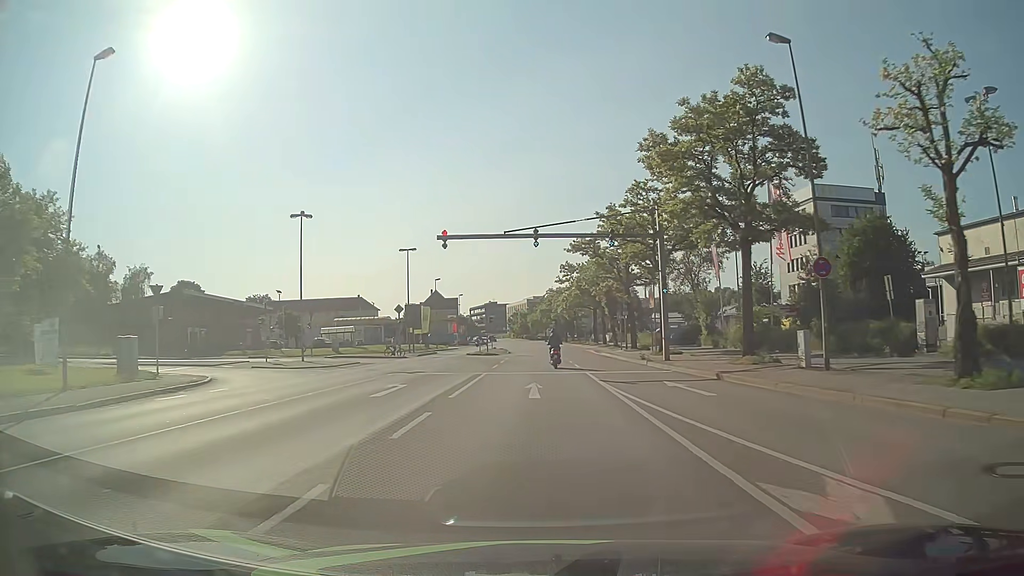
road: primary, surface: asphalt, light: Day
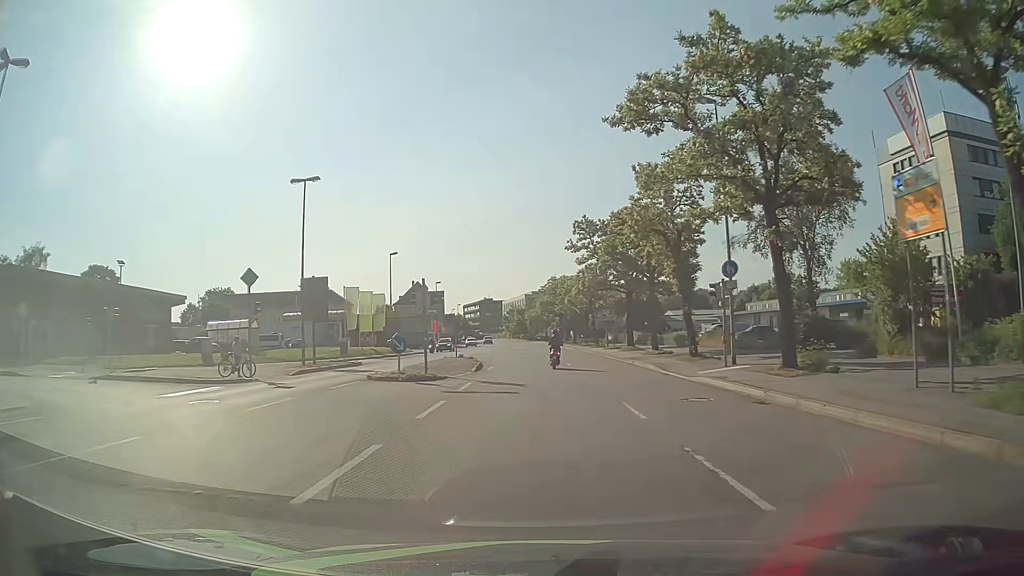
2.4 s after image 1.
(-0.1, +30.6) m; 0°
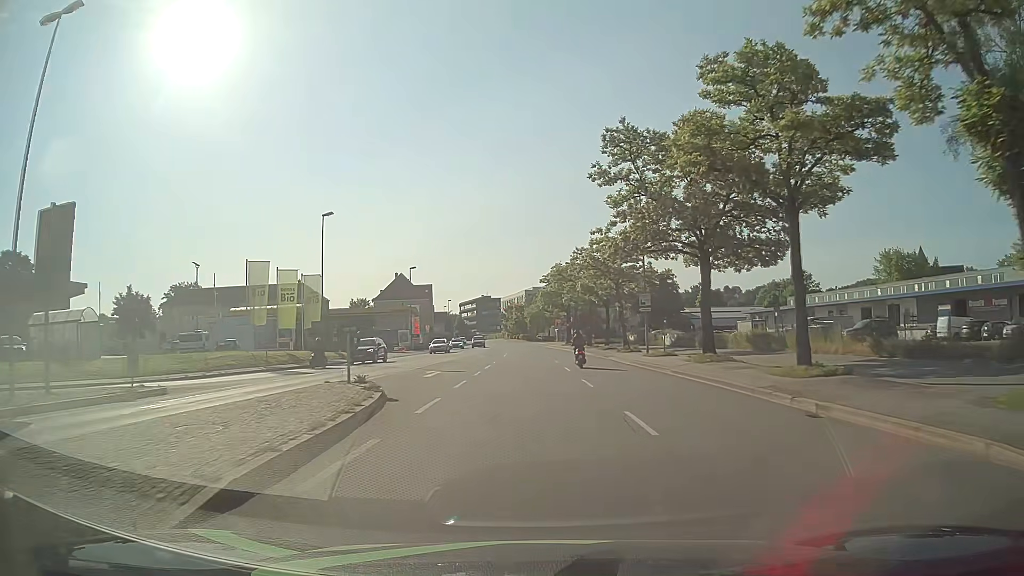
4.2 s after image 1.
(0.0, +22.9) m; 0°
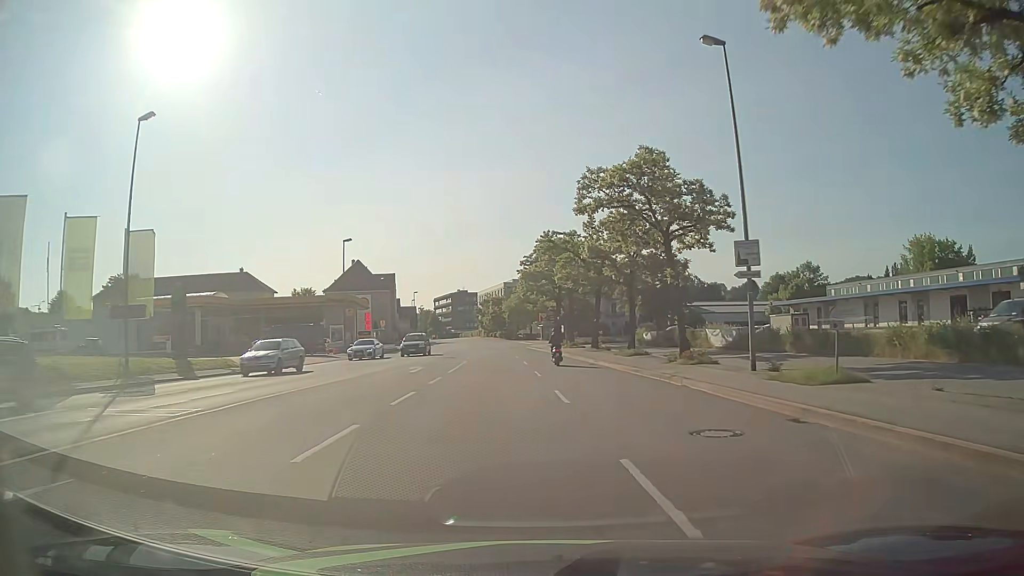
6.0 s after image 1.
(-0.1, +22.8) m; +1°
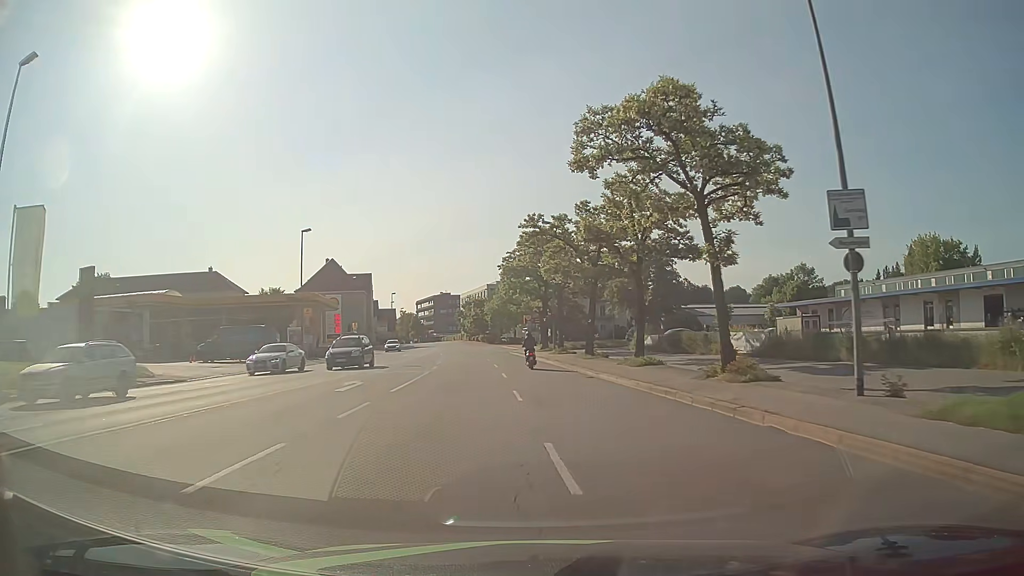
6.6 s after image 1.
(+0.2, +7.6) m; +2°
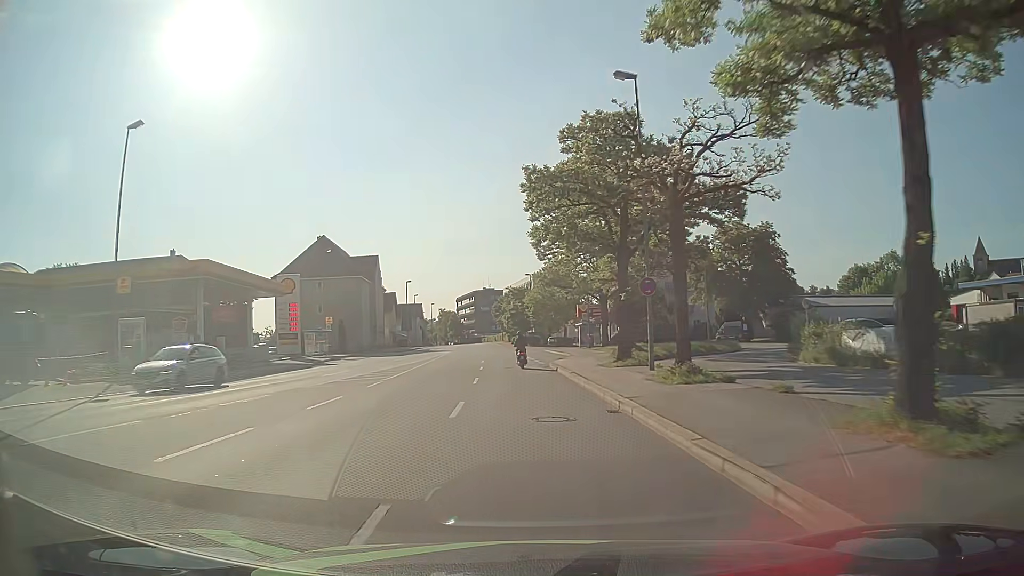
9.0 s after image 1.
(-0.5, +30.4) m; -4°
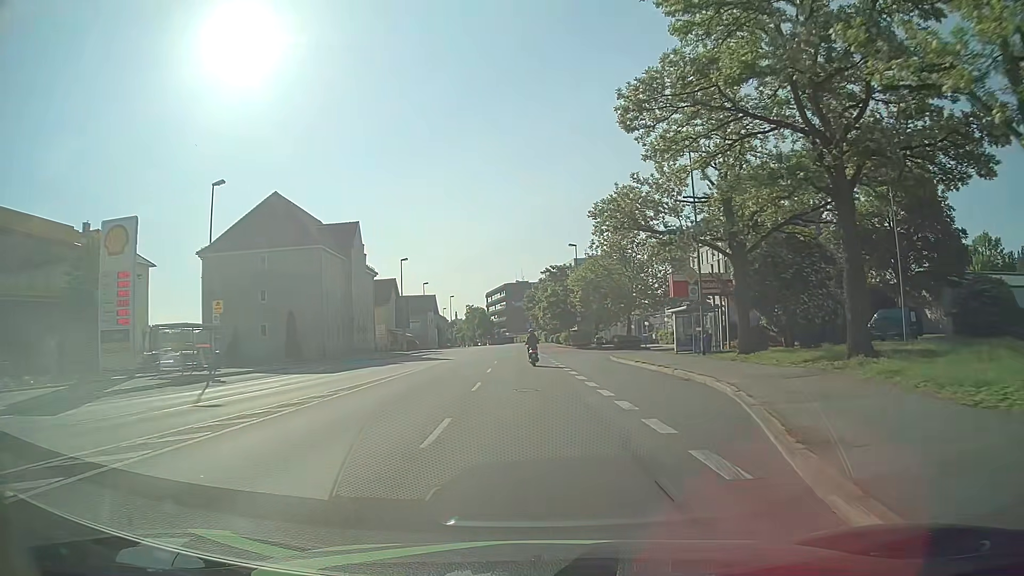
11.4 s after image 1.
(-1.2, +30.3) m; -3°
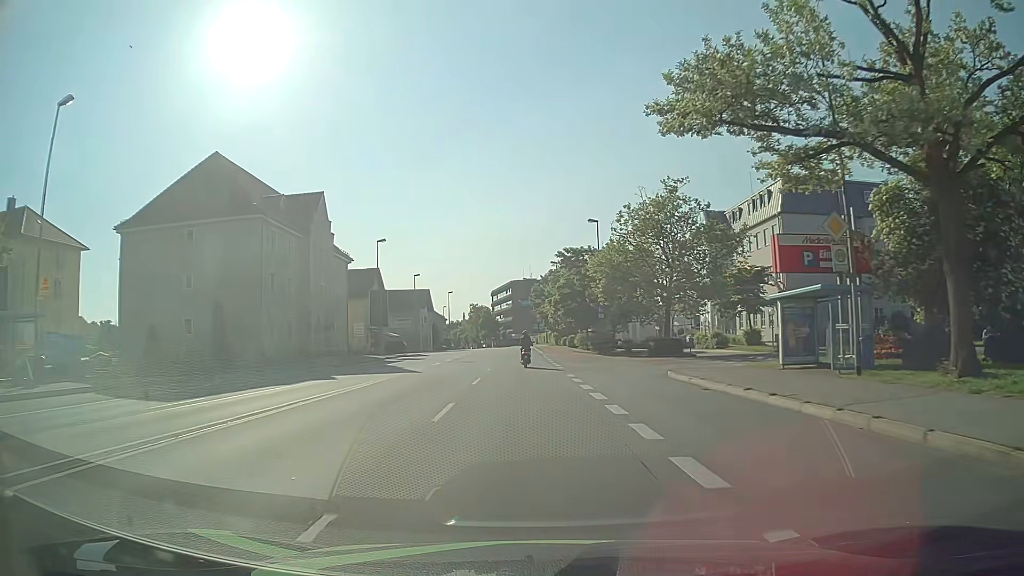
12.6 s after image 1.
(-0.1, +15.2) m; -1°
(0, +10) (0, +20) (0, +30) (0, +40) (-1, +50) (-1, +60) (-1, +70) (-1, +80) (-1, +90) (-2, +100) m
